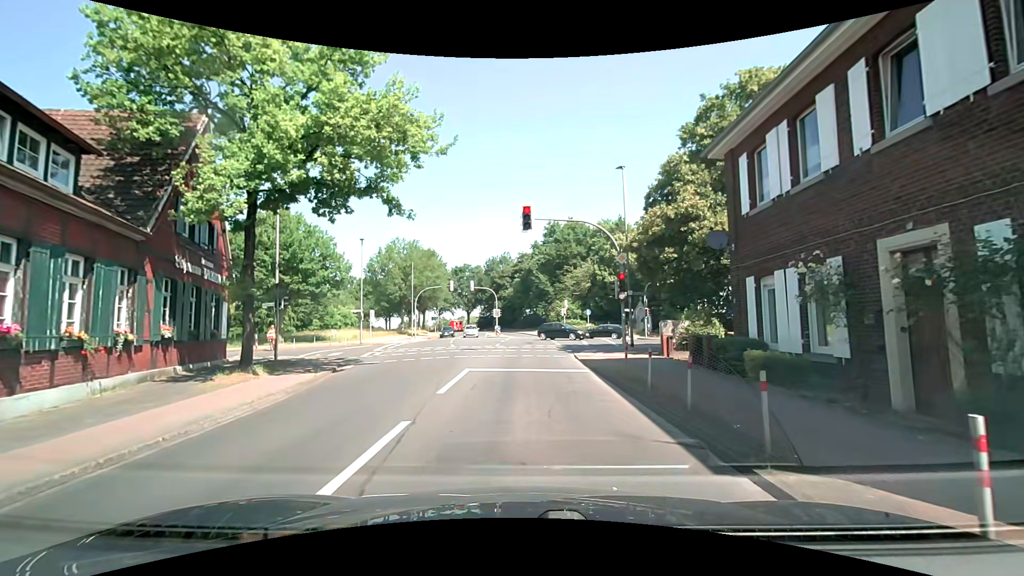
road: tertiary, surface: asphalt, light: Day
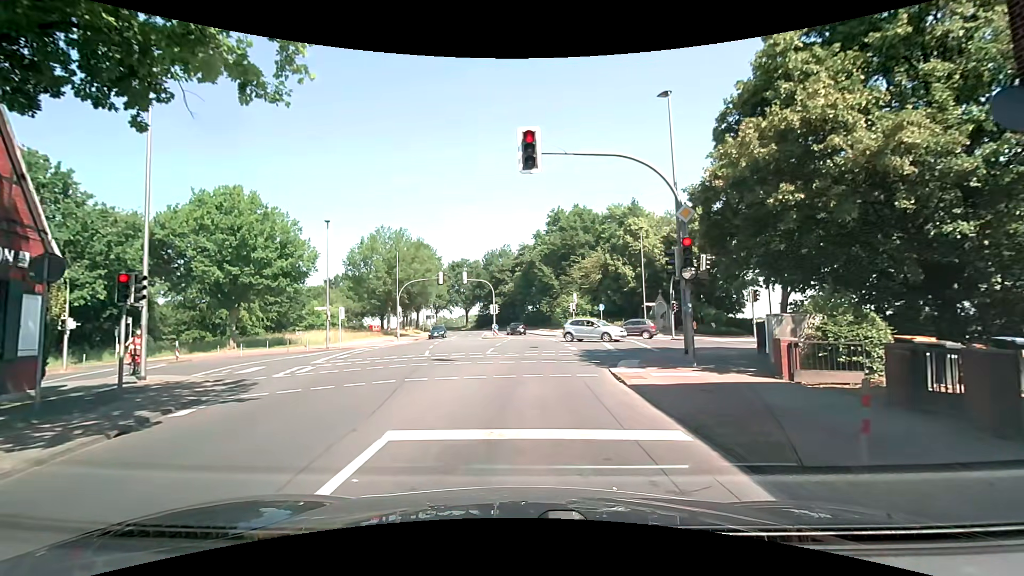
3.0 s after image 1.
(+0.2, +8.8) m; +1°
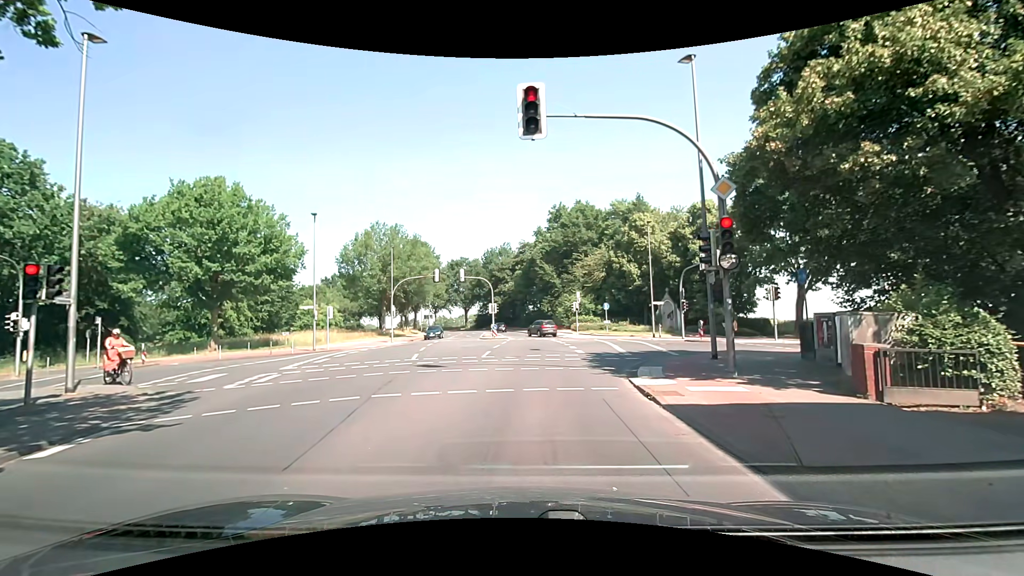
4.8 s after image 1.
(0.0, +2.4) m; -2°
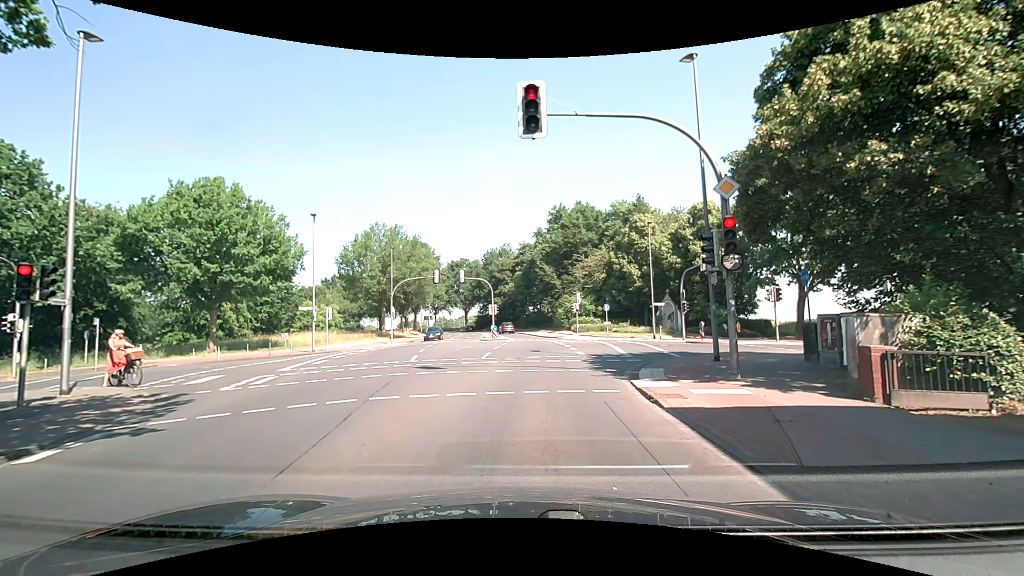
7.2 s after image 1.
(0.0, +0.2) m; 0°
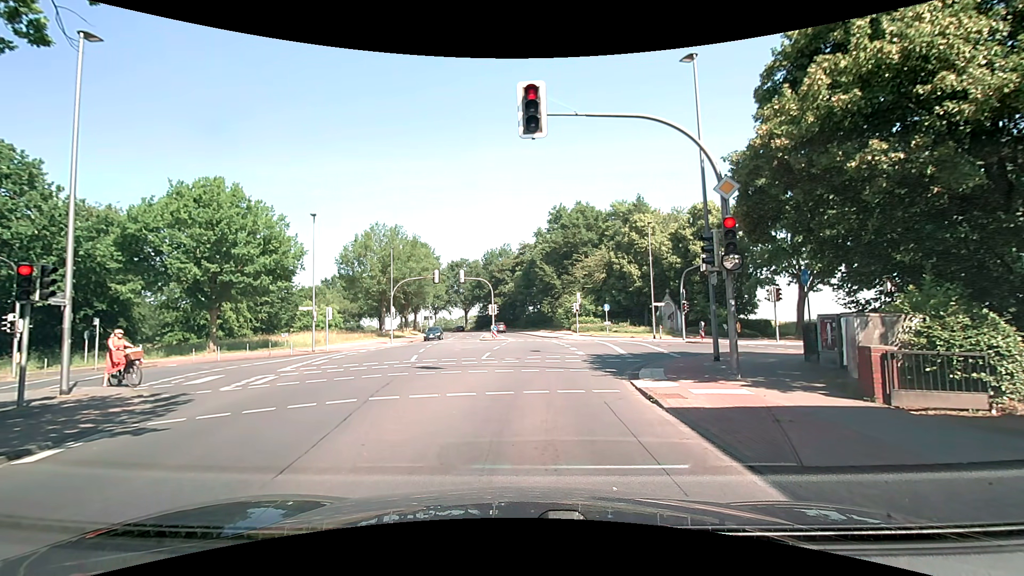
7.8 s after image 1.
(0.0, 0.0) m; 0°
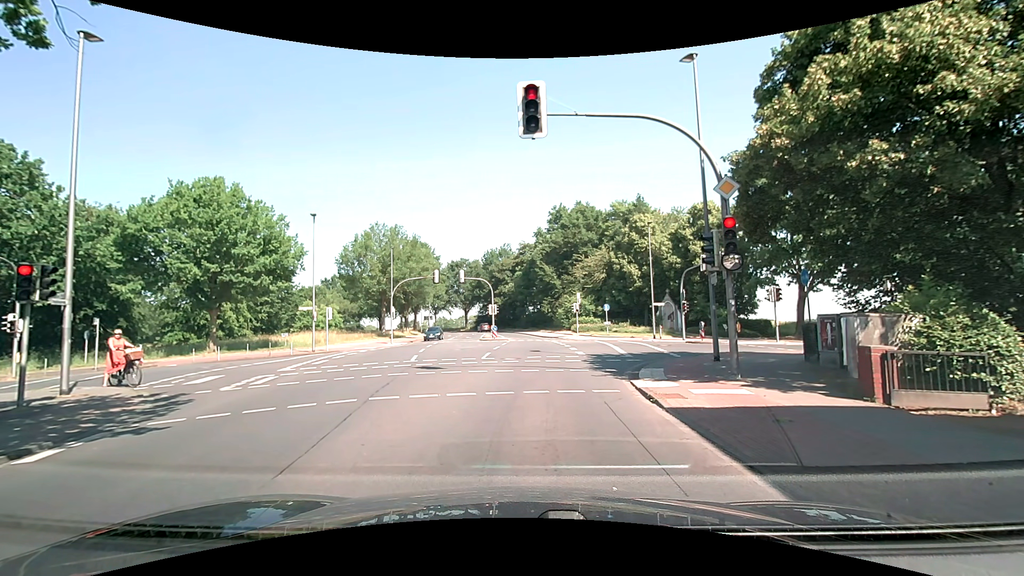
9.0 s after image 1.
(0.0, 0.0) m; 0°
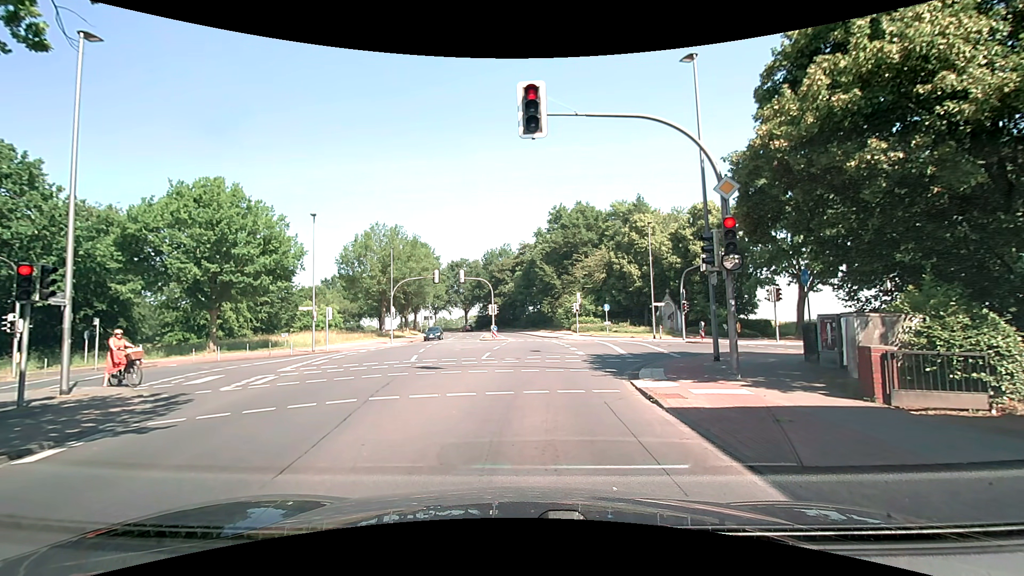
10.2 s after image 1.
(0.0, 0.0) m; 0°
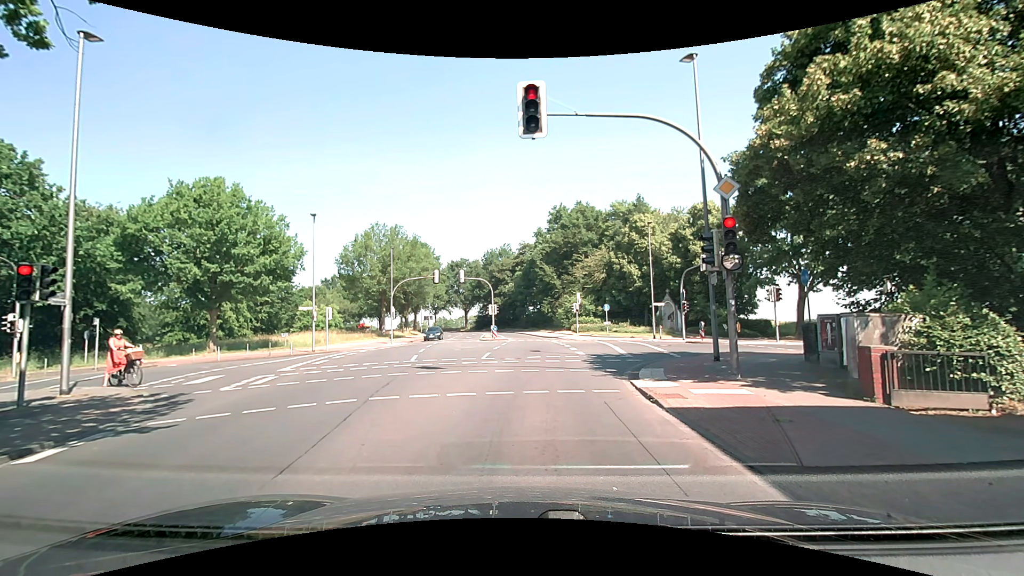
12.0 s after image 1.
(0.0, 0.0) m; 0°
(0, +10) (+1, +20) (+1, +30) (+2, +40) (+2, +50) (+1, +60) (+1, +70) (-1, +80) (-2, +90) (-4, +99) m
